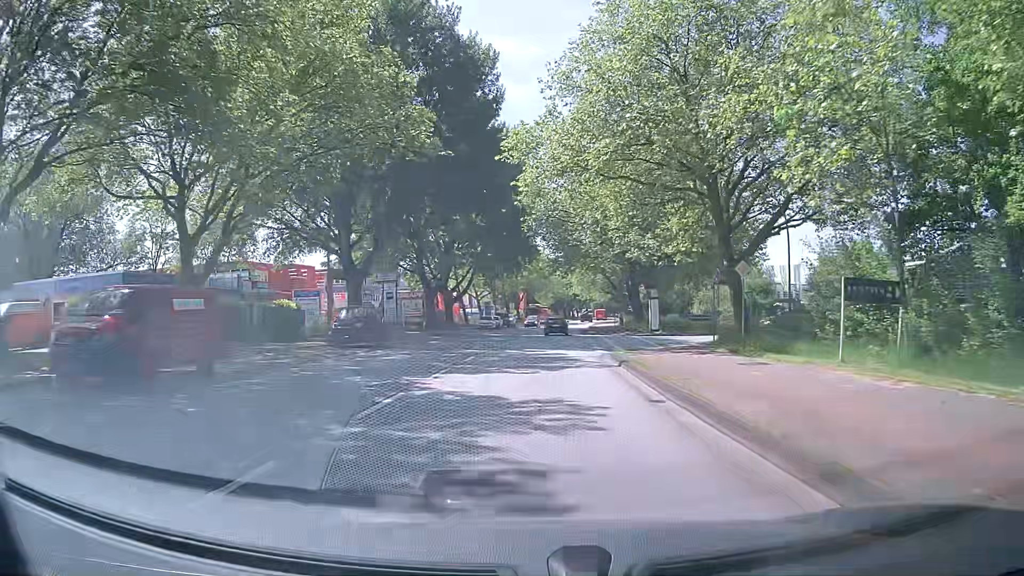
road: secondary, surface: asphalt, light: Day
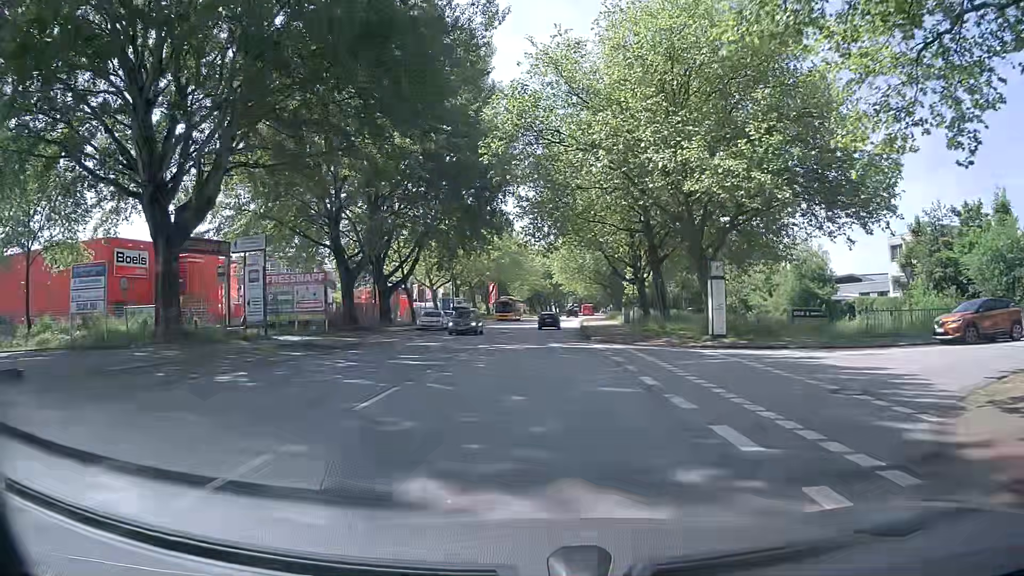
(+0.5, +23.6) m; +1°
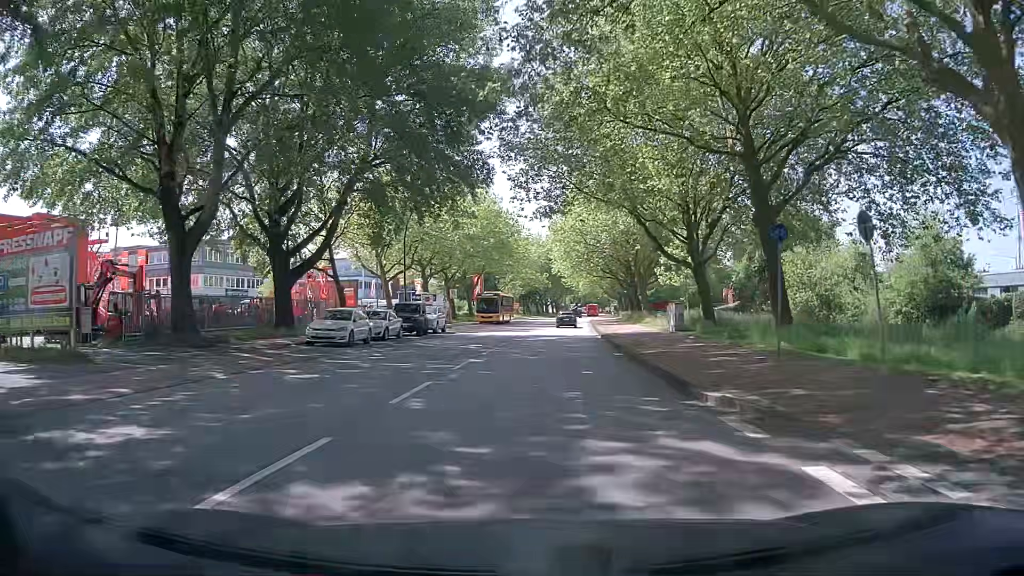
(+0.6, +23.0) m; +2°
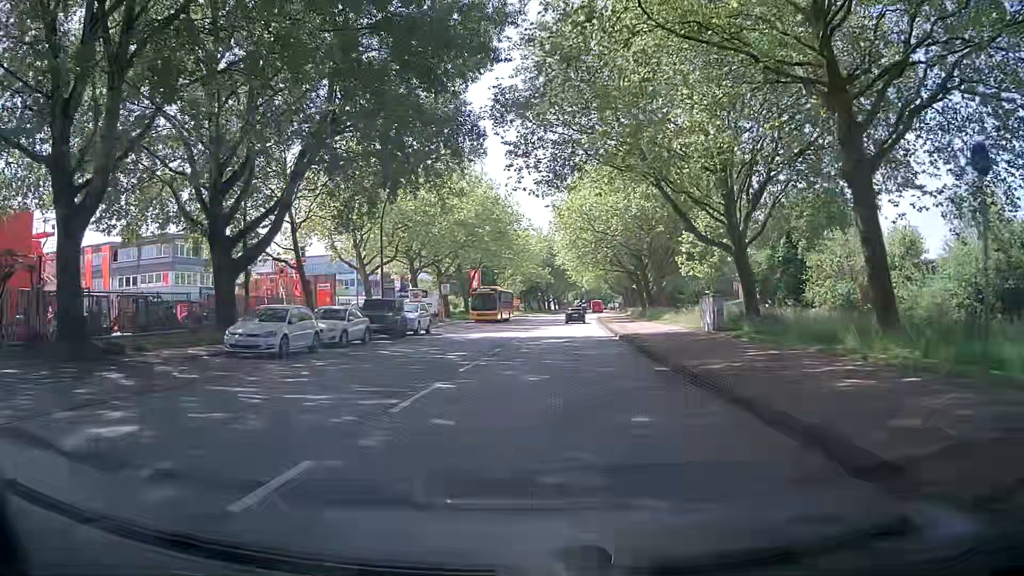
(0.0, +7.3) m; 0°
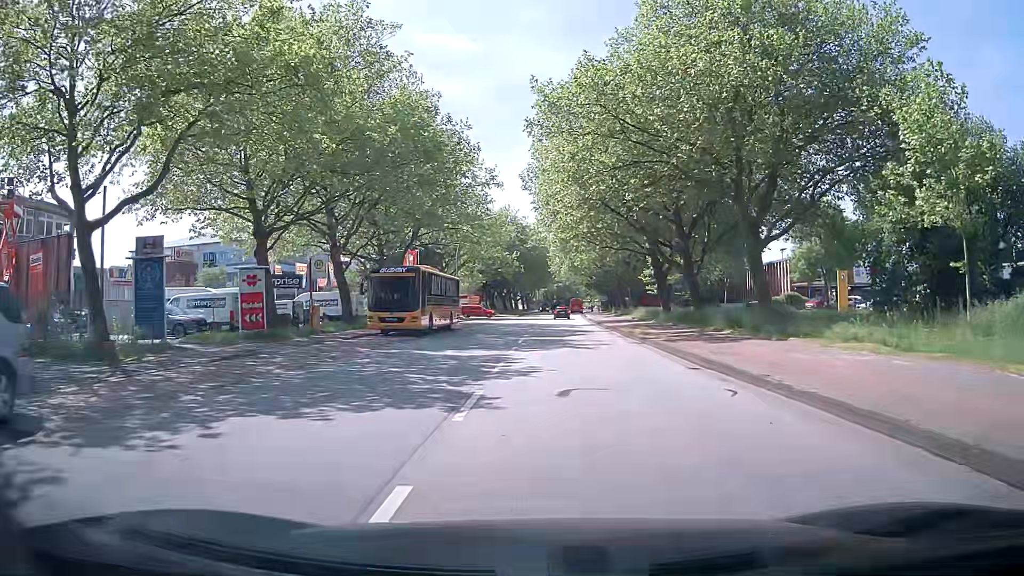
(-0.3, +30.3) m; +1°
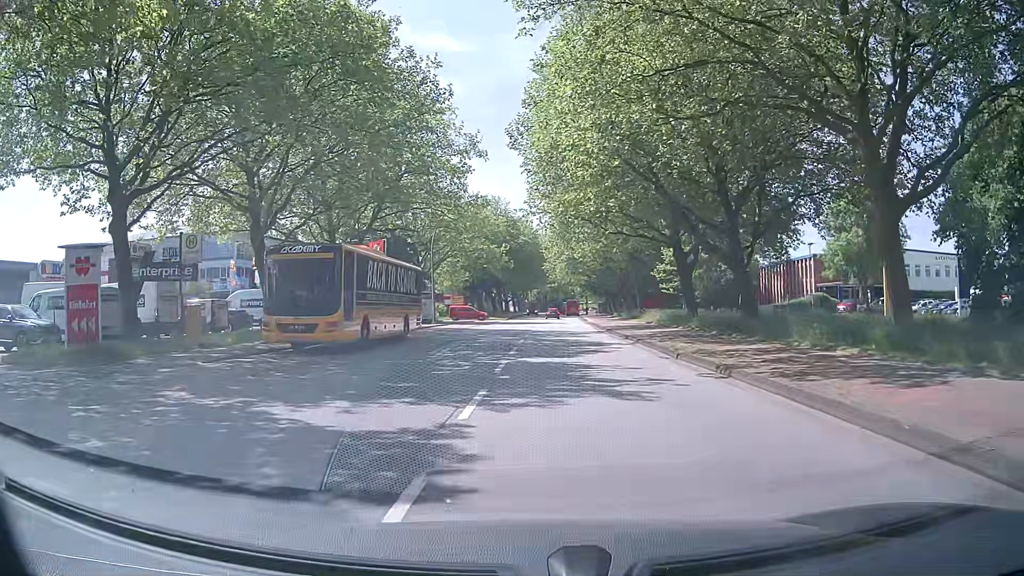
(+0.2, +11.4) m; +1°
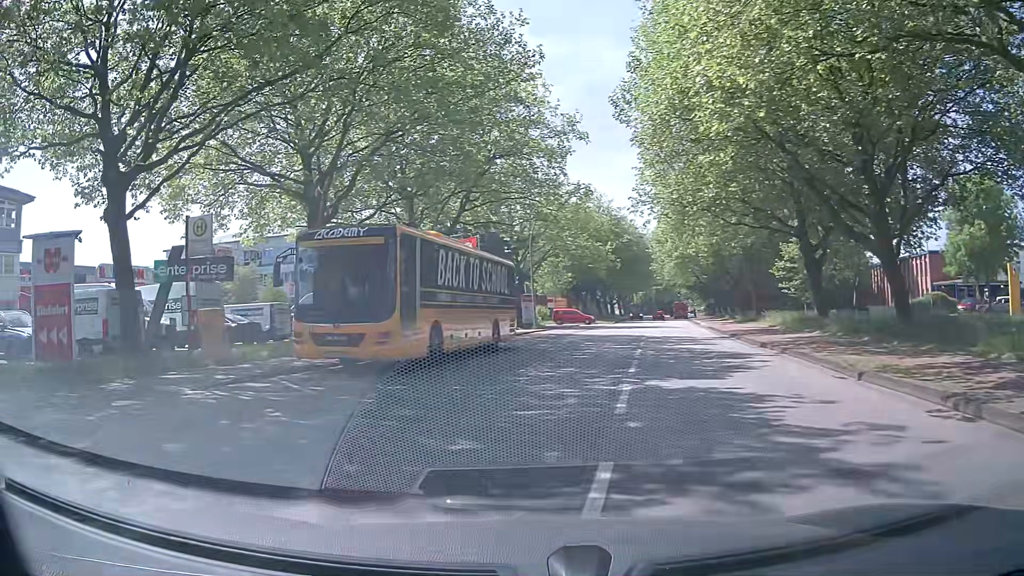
(-0.2, +5.2) m; -9°
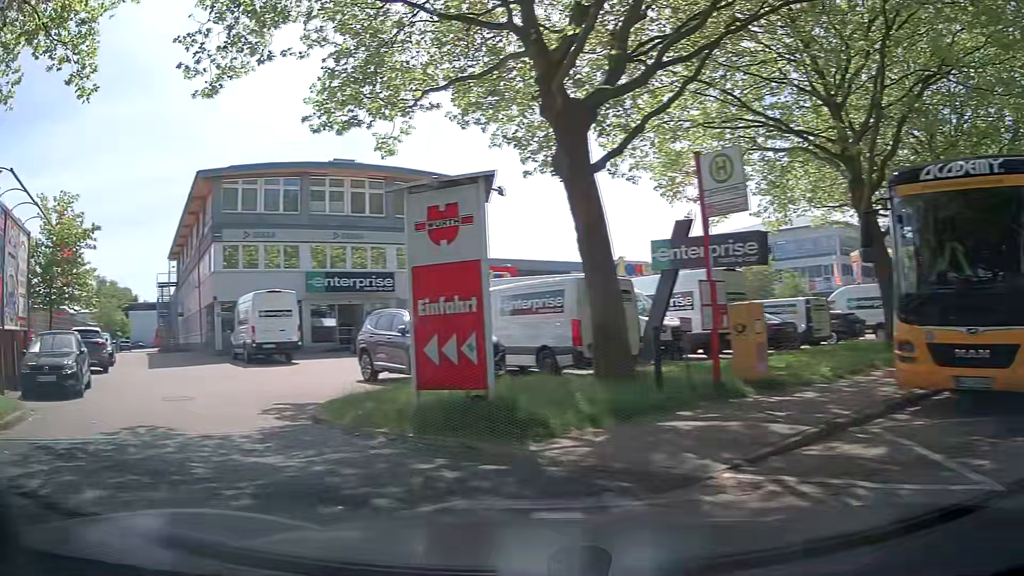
(-2.0, +6.1) m; -40°
